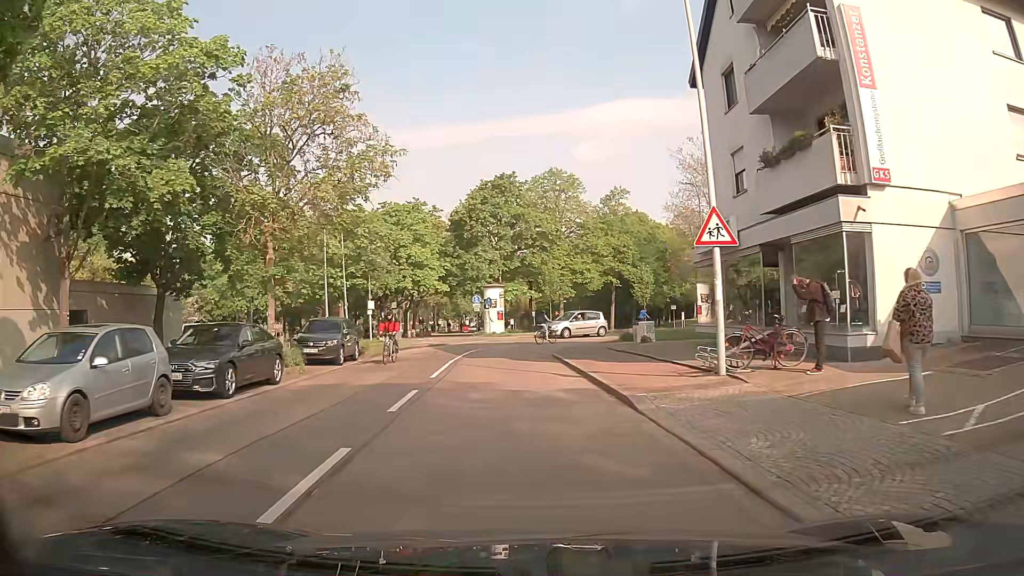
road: residential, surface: asphalt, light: Day
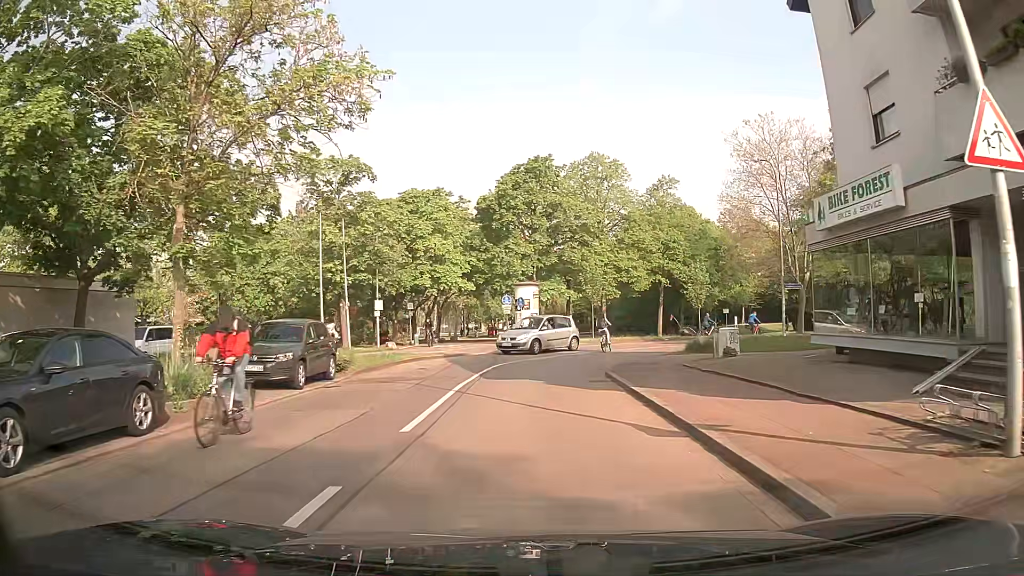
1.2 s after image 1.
(-0.1, +7.4) m; -1°
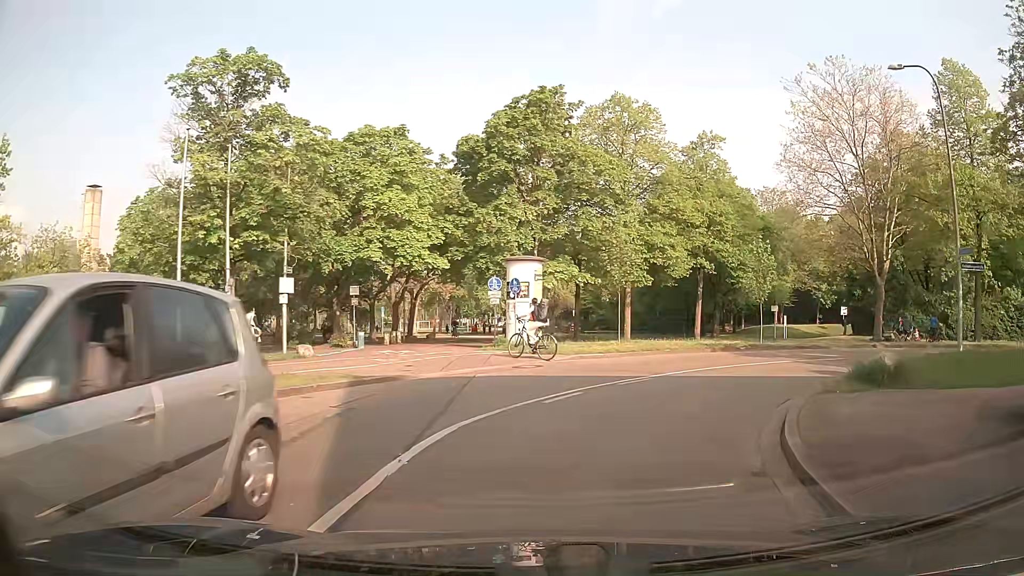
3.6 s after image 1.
(-0.3, +14.3) m; 0°
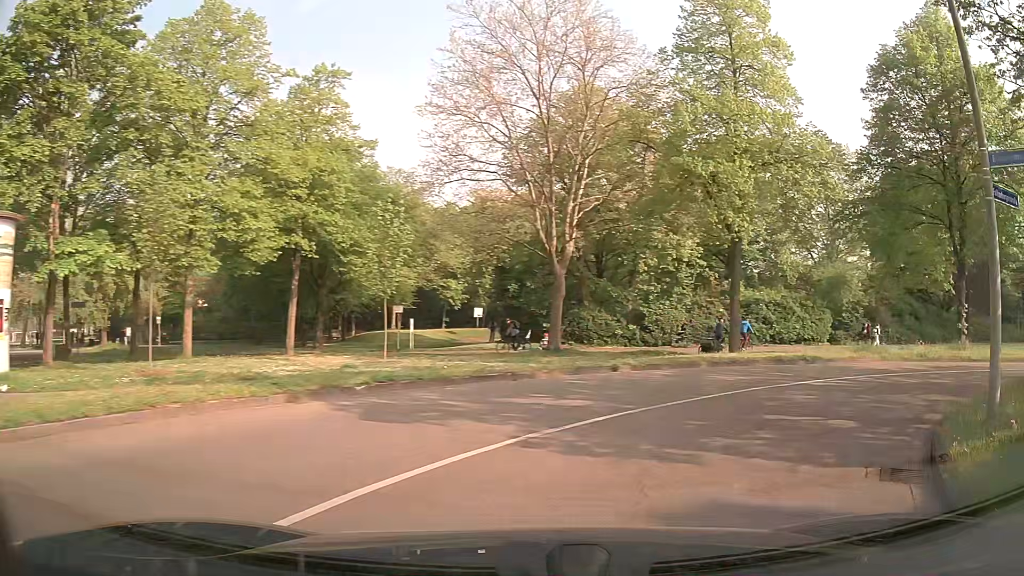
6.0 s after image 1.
(+3.0, +13.3) m; +33°
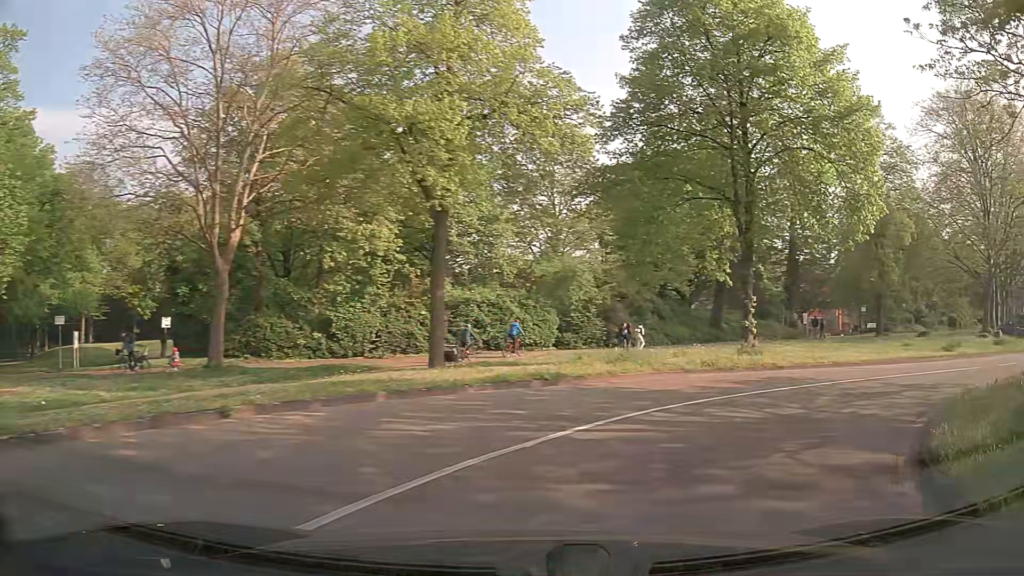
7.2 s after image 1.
(+1.4, +6.6) m; +24°
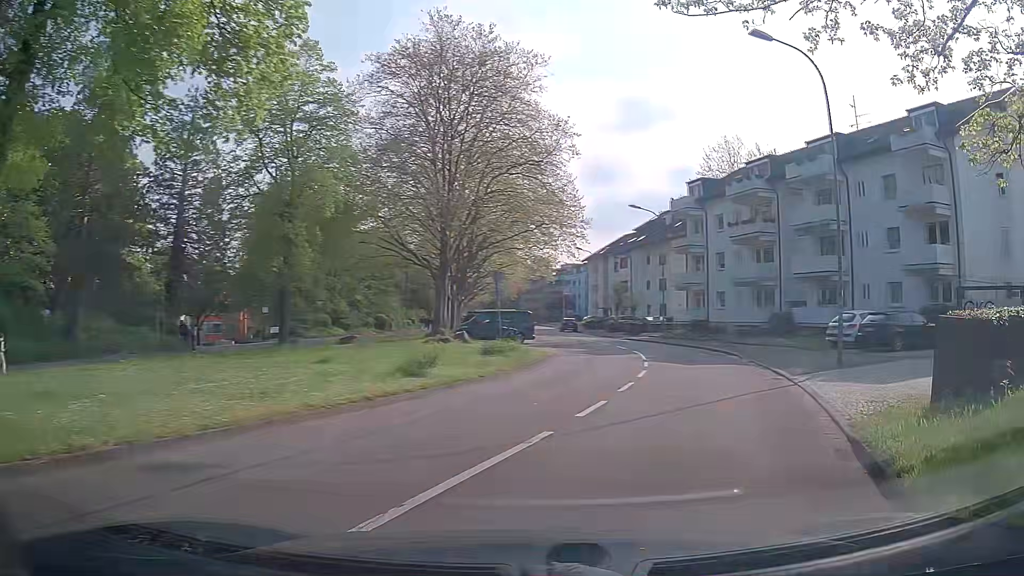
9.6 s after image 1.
(+5.9, +12.3) m; +50°
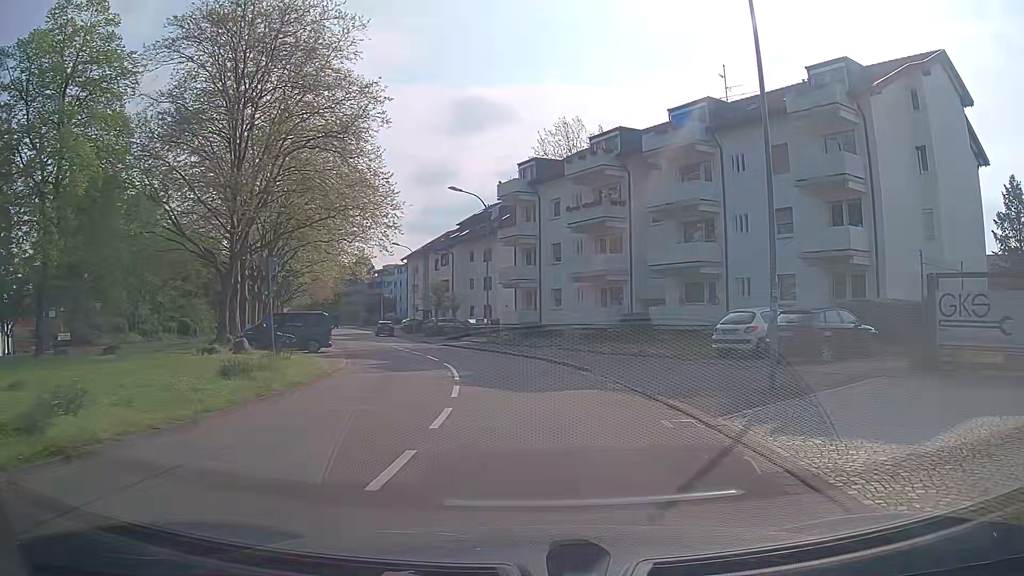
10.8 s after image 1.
(+1.1, +7.3) m; +16°
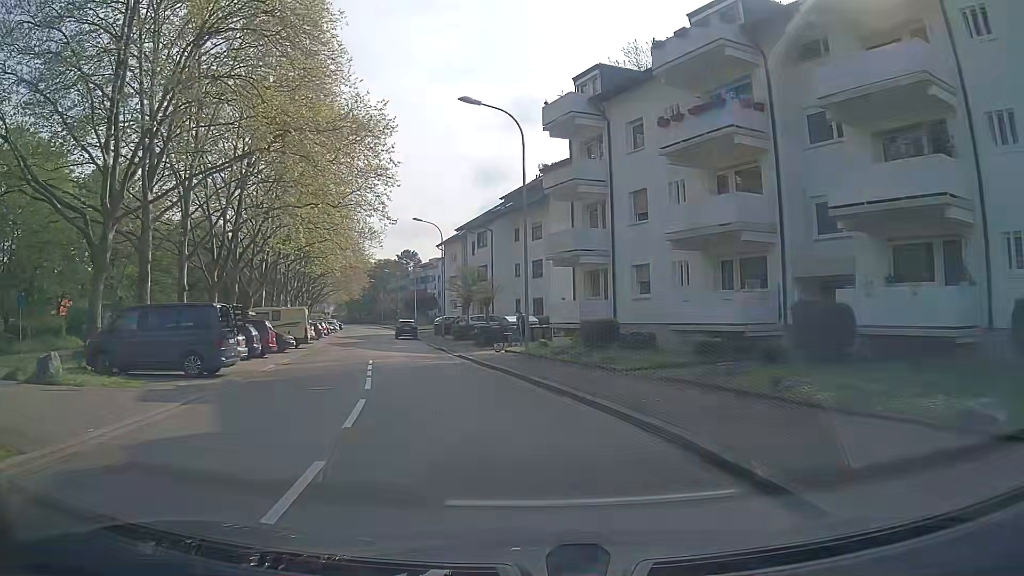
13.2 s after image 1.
(-0.4, +16.6) m; -6°
